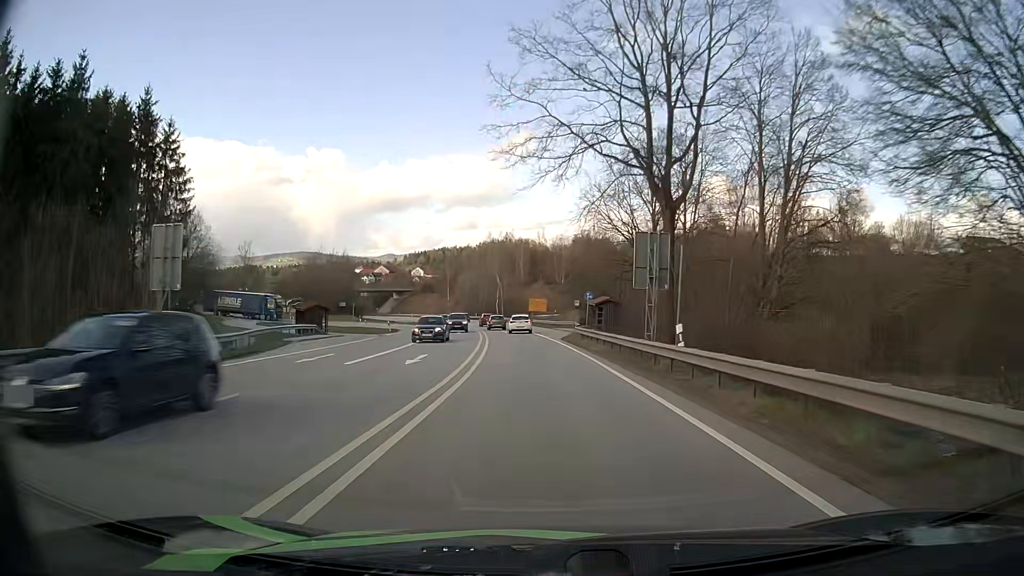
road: primary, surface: asphalt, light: Day
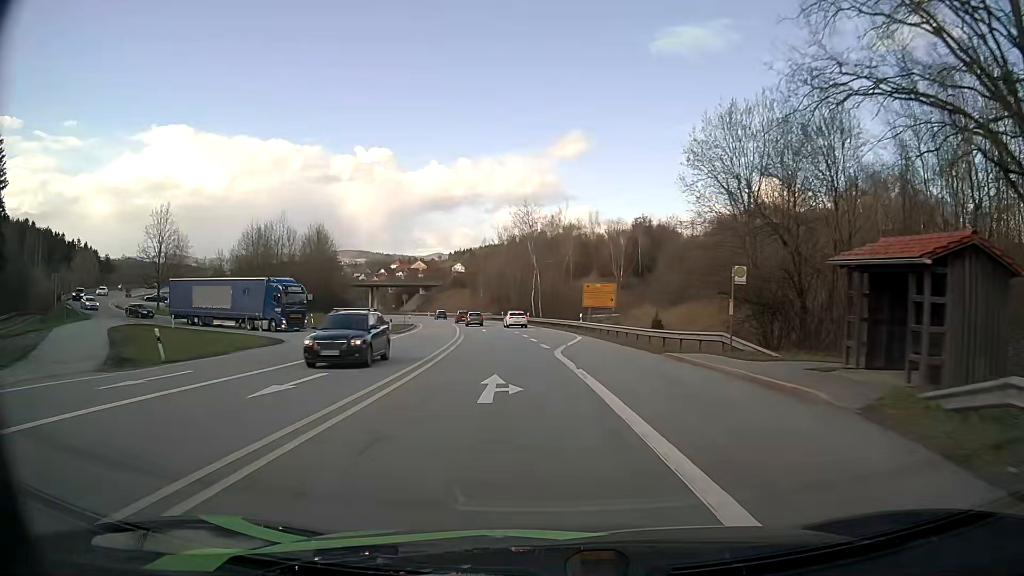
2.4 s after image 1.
(-1.5, +44.3) m; -4°
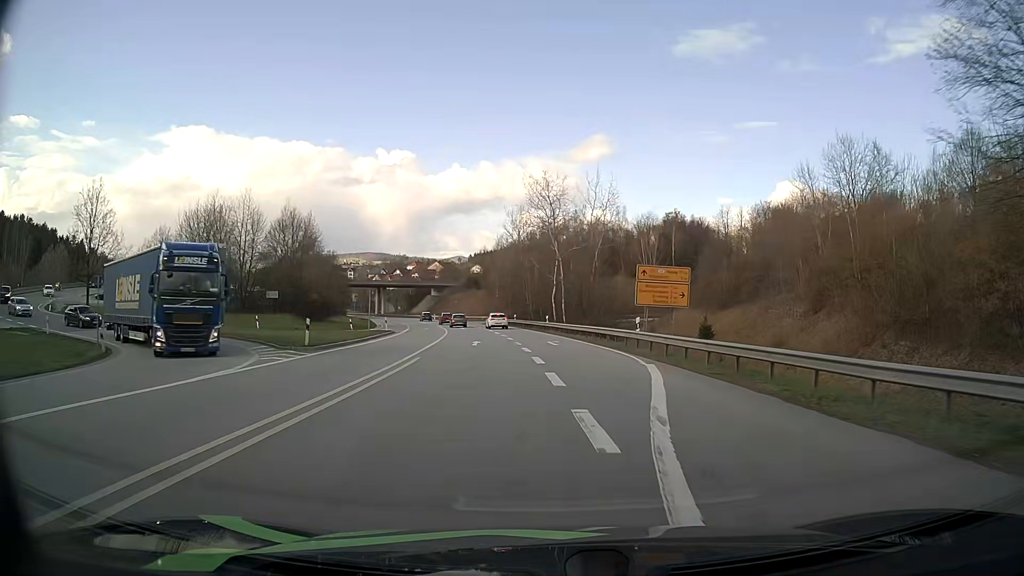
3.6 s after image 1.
(-0.3, +19.6) m; -2°
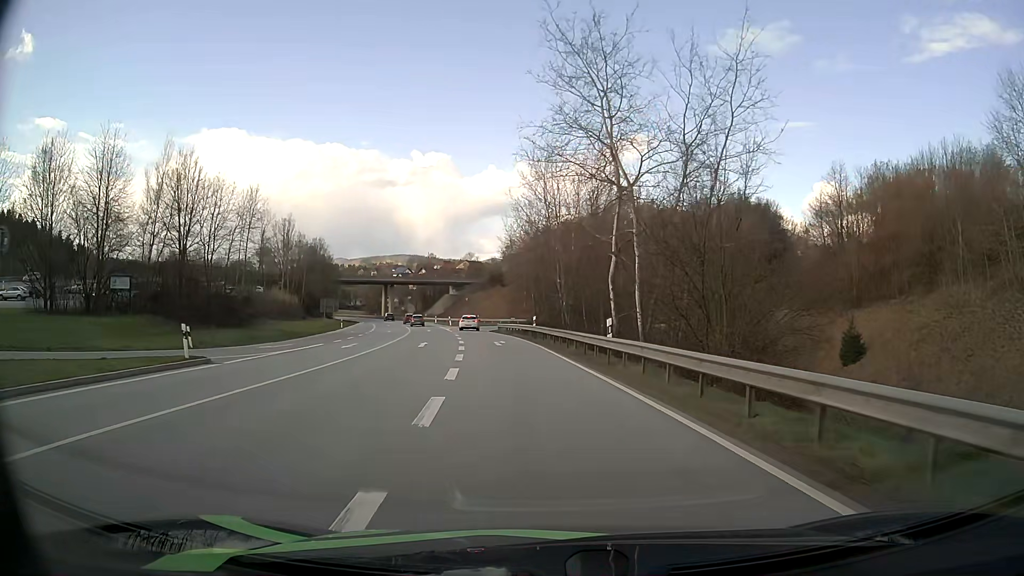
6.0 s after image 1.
(-0.6, +35.0) m; -3°
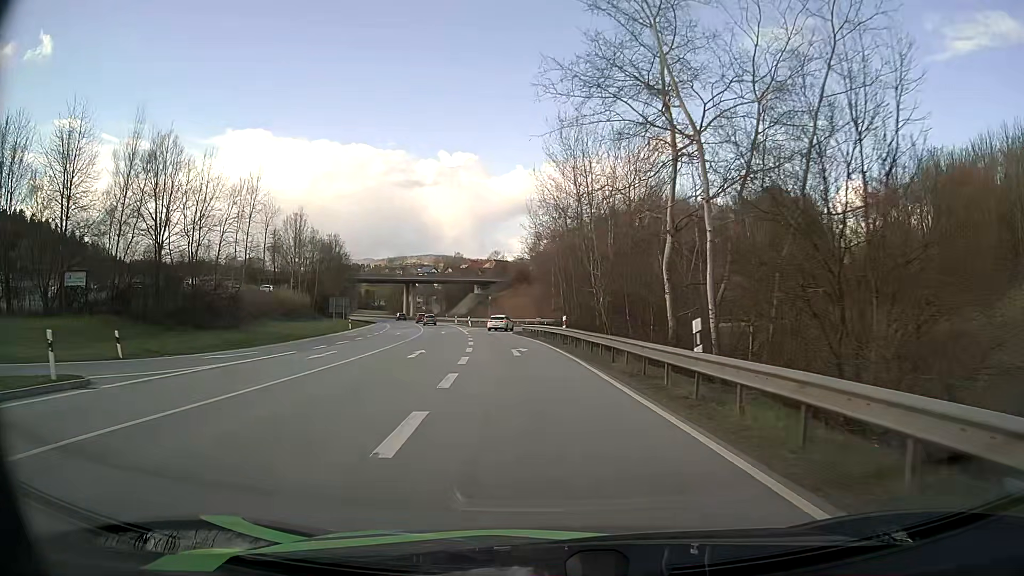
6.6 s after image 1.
(-0.1, +7.9) m; -2°
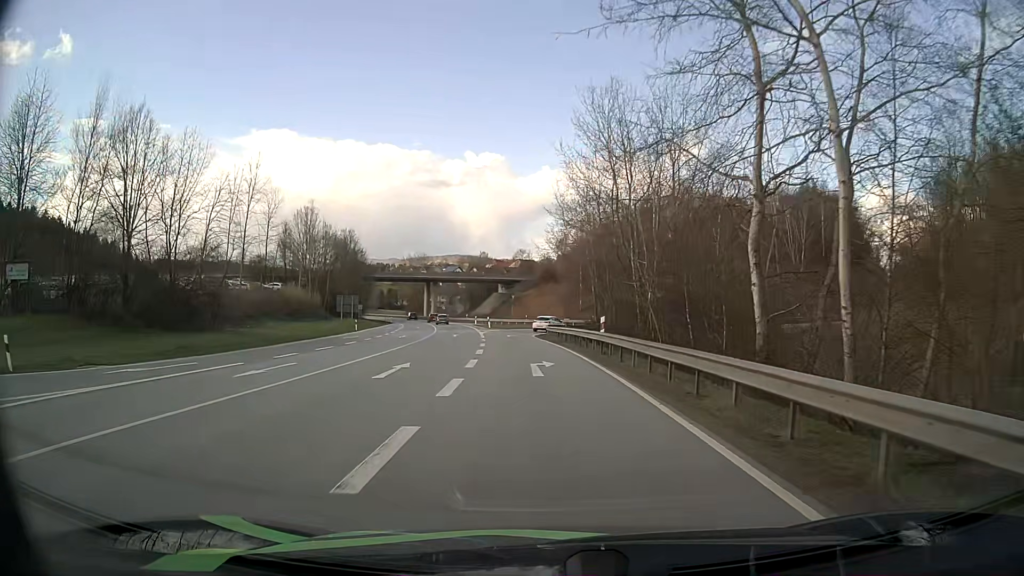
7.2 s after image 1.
(-0.1, +7.5) m; -2°
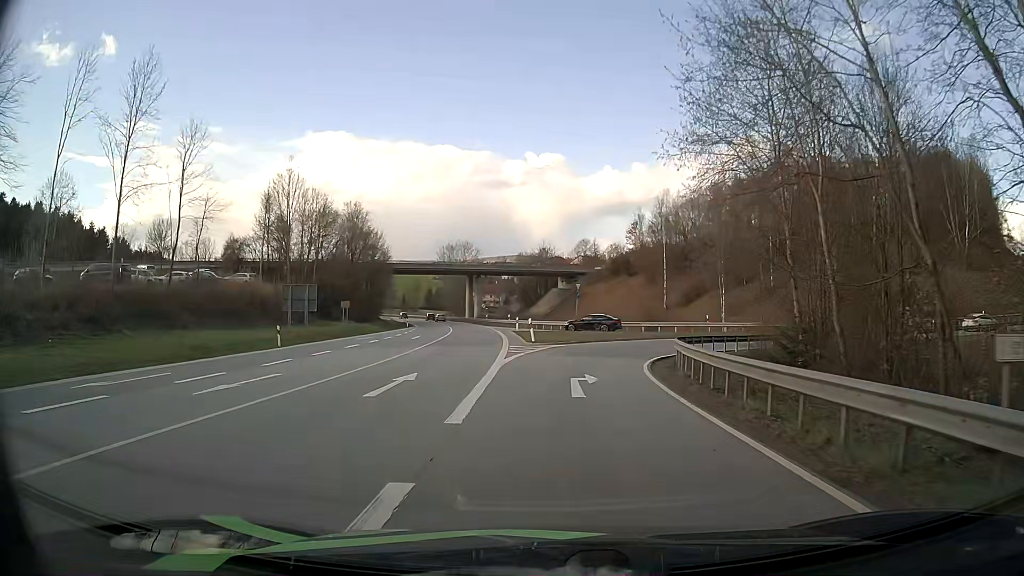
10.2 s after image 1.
(-1.7, +33.1) m; -5°
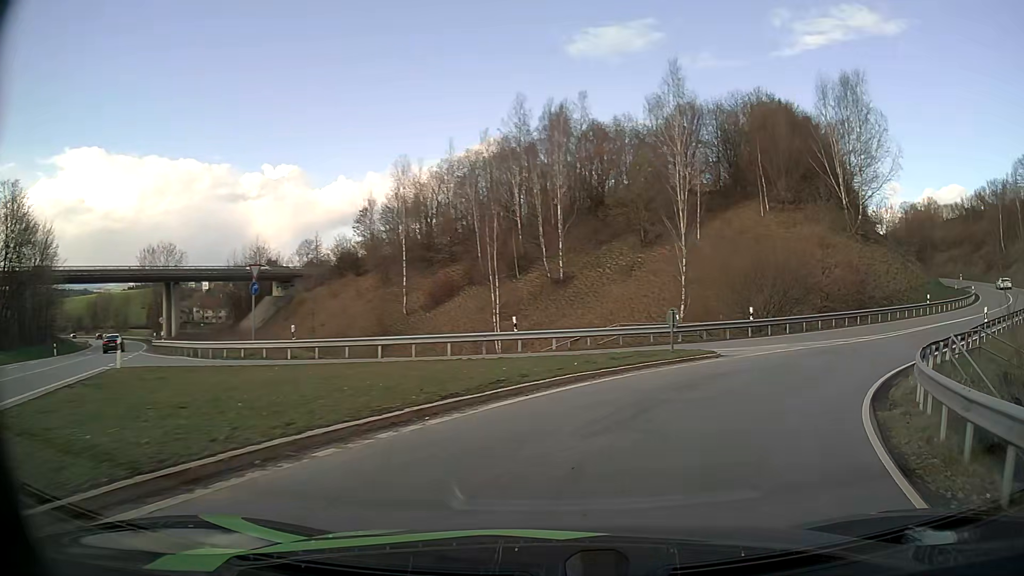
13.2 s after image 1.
(+3.1, +28.1) m; +23°
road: primary_link
(+2, +10) (+7, +18) (+14, +25) (+22, +32) (+30, +38) (+37, +44) (+44, +51) (+50, +59) (+56, +68) (+60, +77) m
